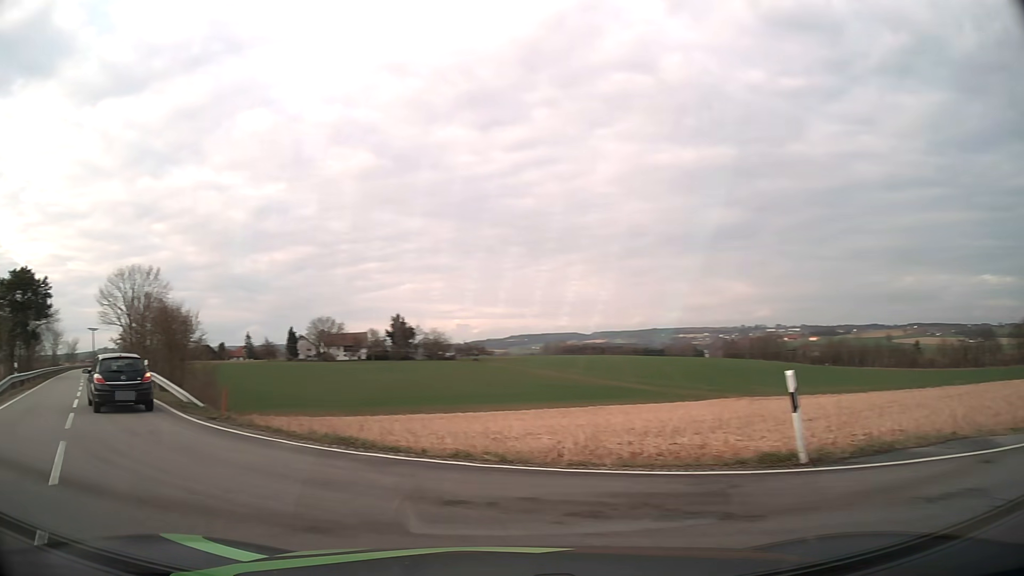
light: Day
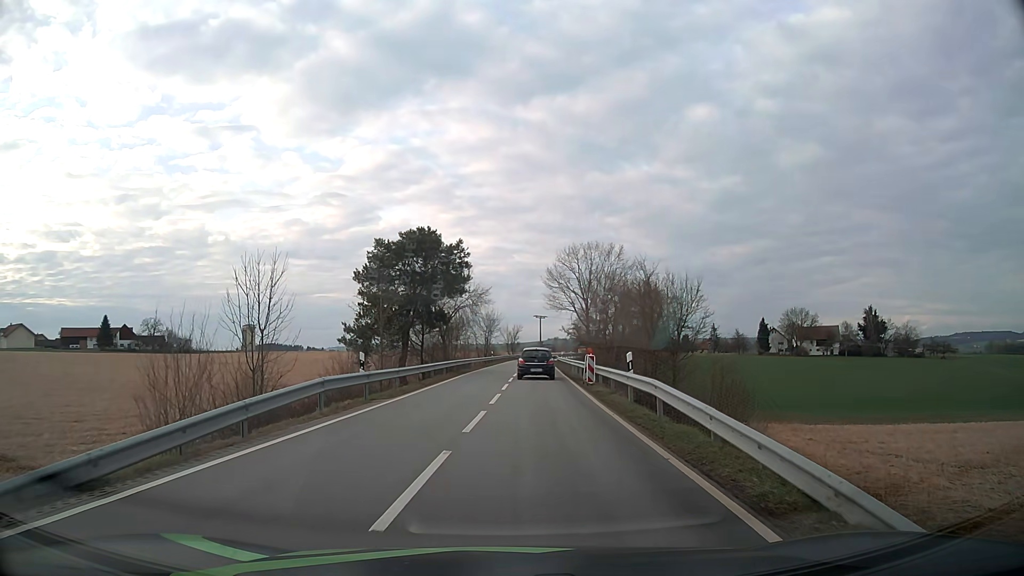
(-7.5, +13.0) m; -41°
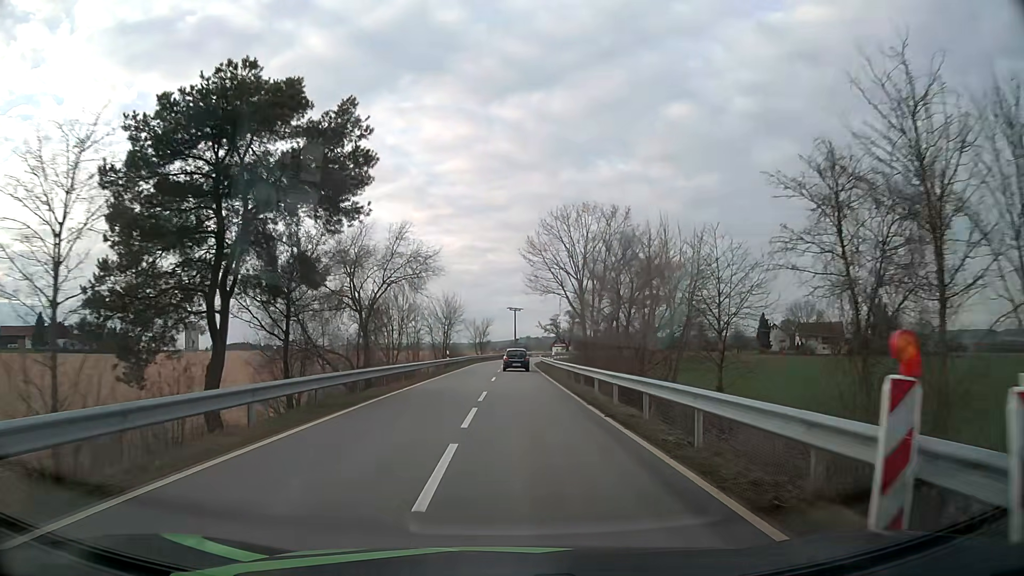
(+0.5, +24.1) m; +3°
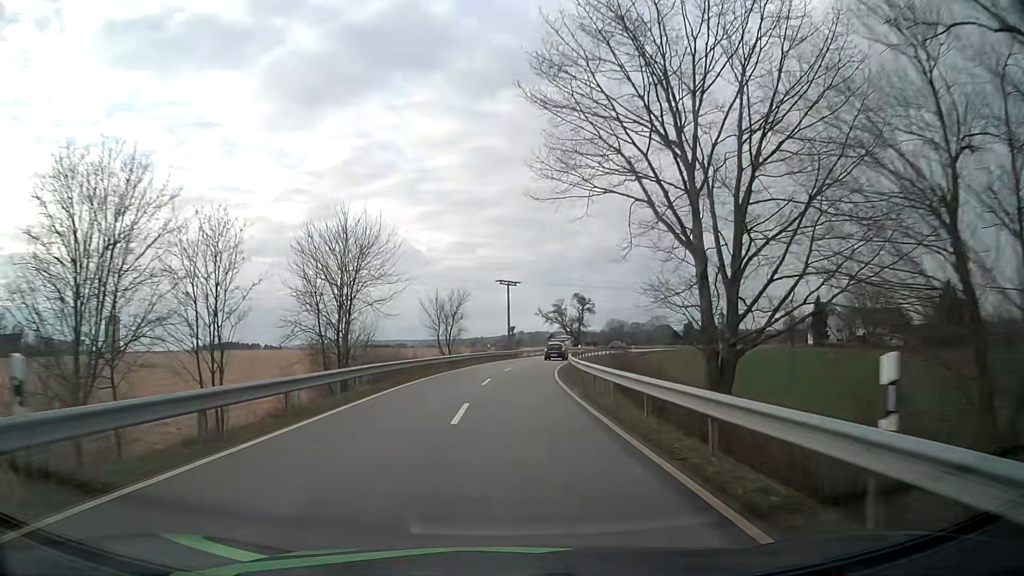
(+0.2, +42.4) m; 0°
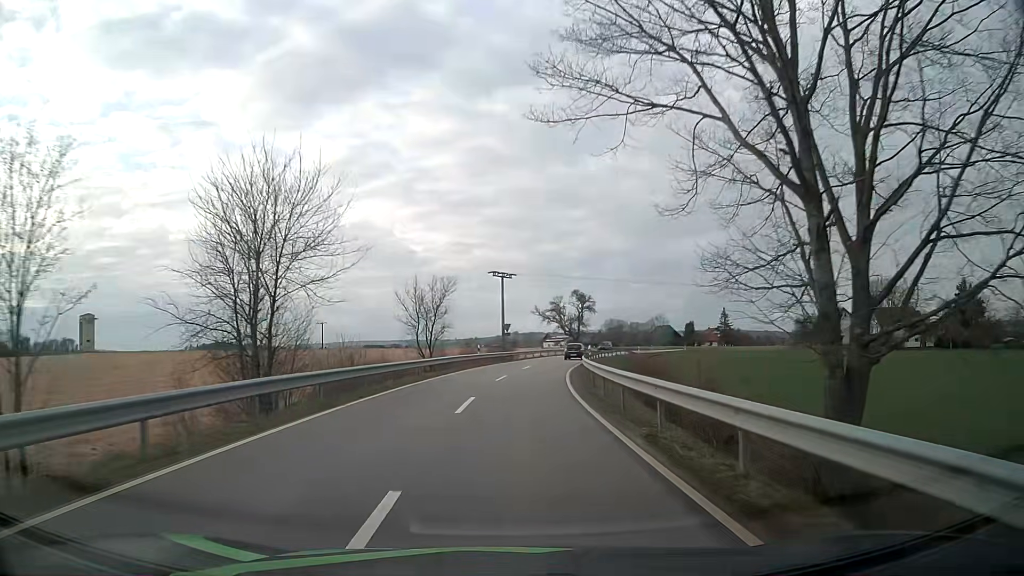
(0.0, +9.6) m; 0°
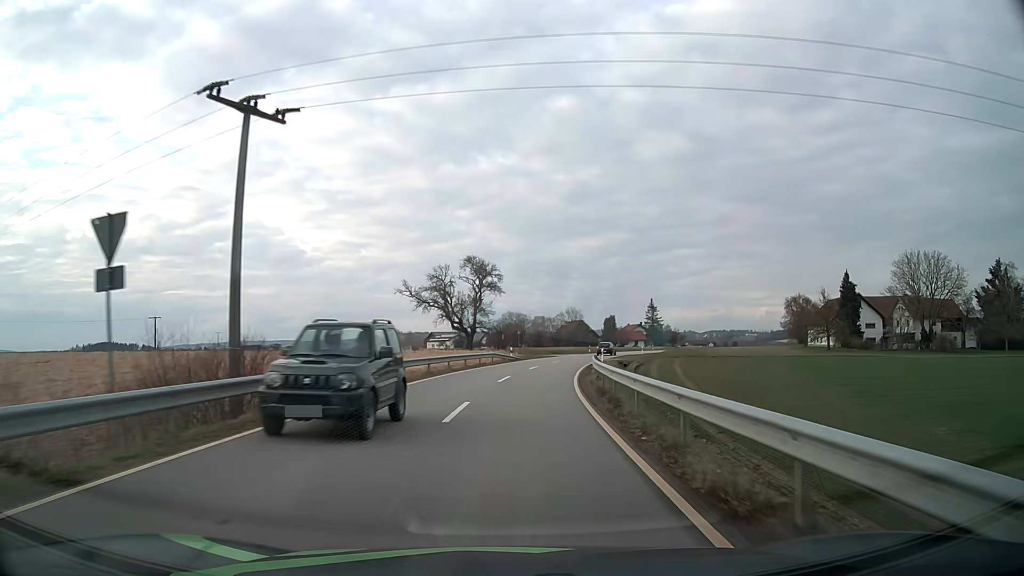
(+4.7, +50.5) m; +10°
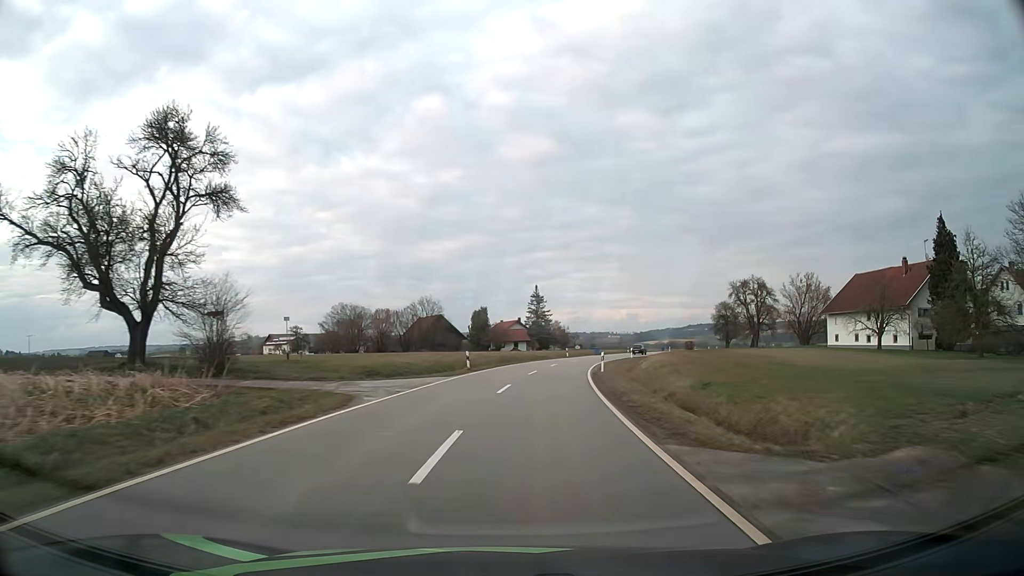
(+5.3, +53.5) m; +12°
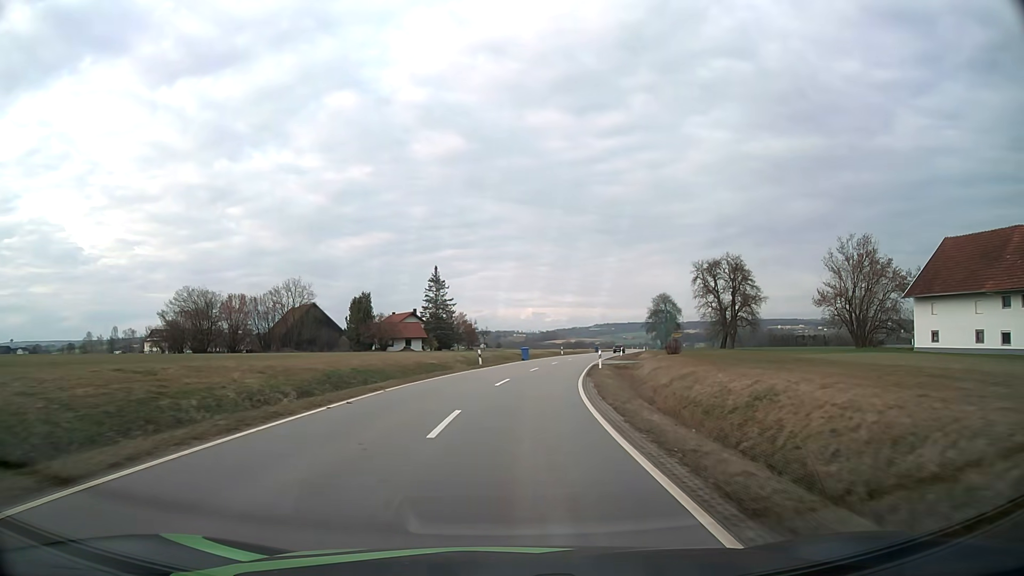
(+2.4, +33.4) m; +8°
(0, +10) (+1, +20) (+2, +30) (+3, +40) (+5, +50) (+7, +60) (+9, +69) (+11, +79) (+13, +89) (+15, +99) m
